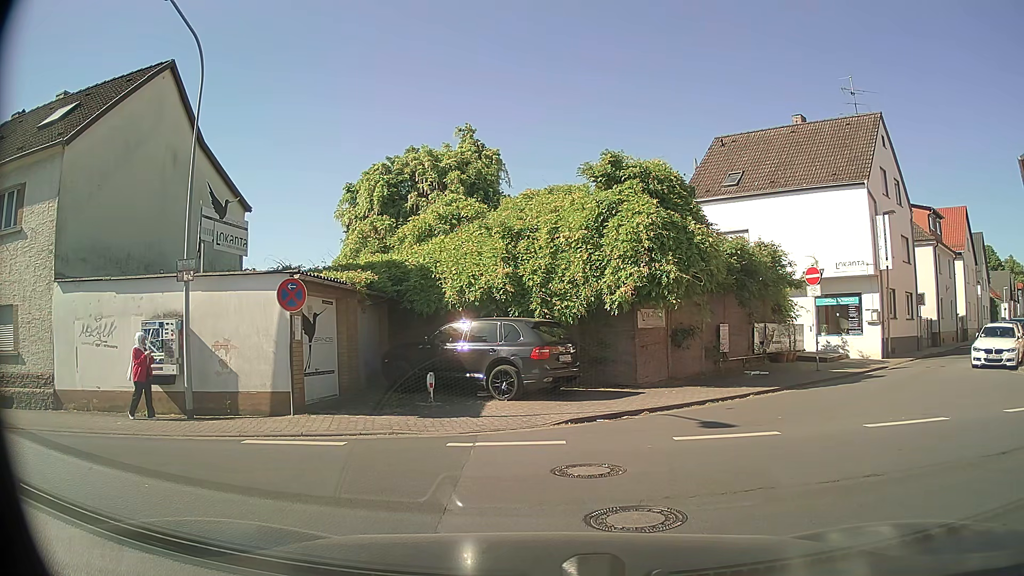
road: residential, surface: asphalt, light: Day
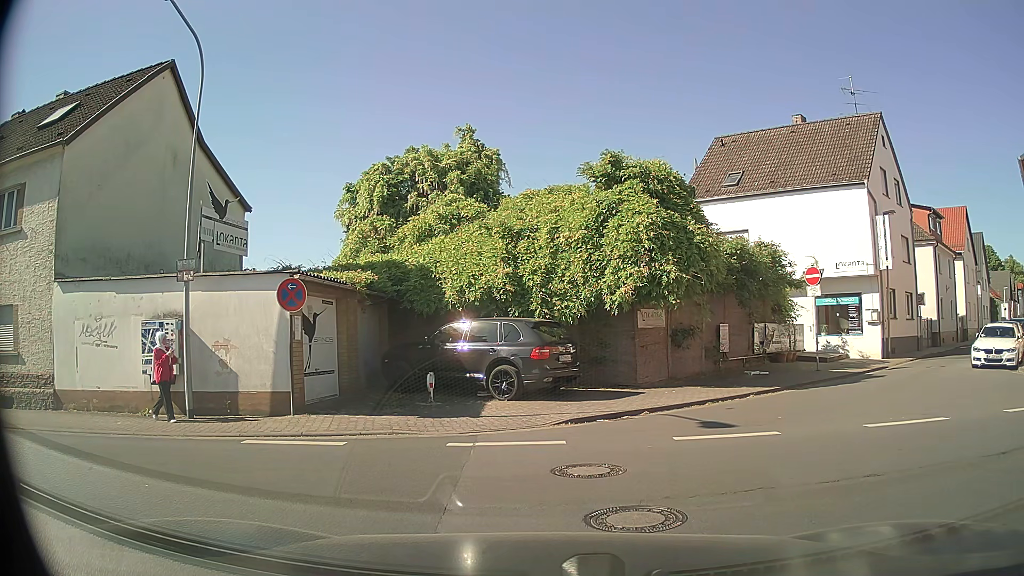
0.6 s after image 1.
(0.0, 0.0) m; 0°
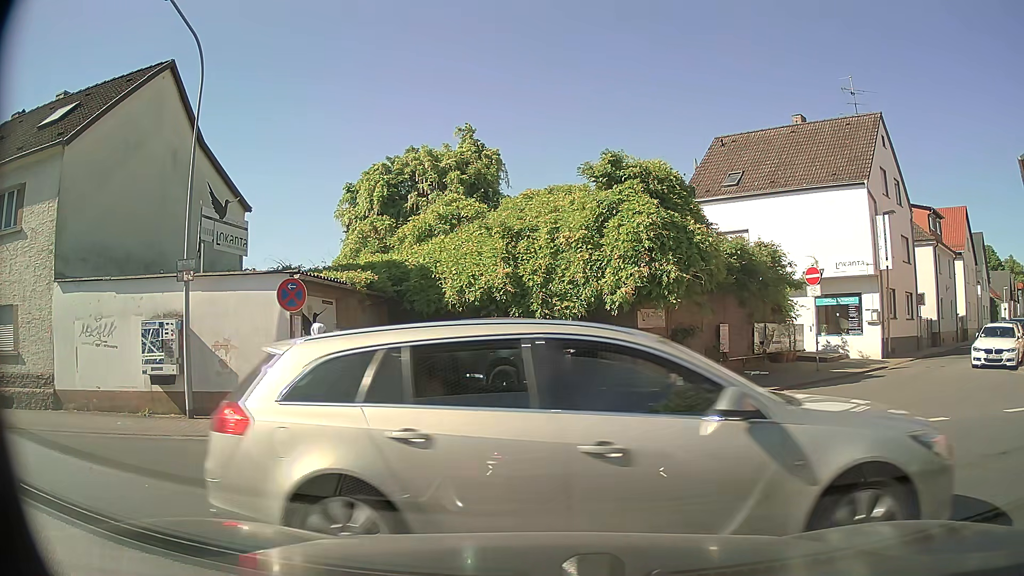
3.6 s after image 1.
(0.0, 0.0) m; 0°
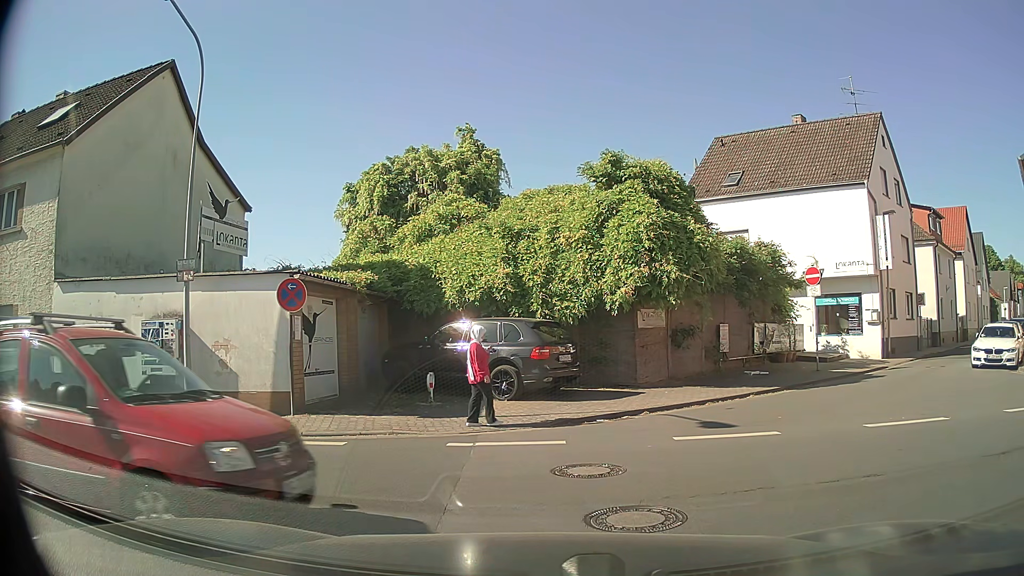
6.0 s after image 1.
(0.0, 0.0) m; 0°
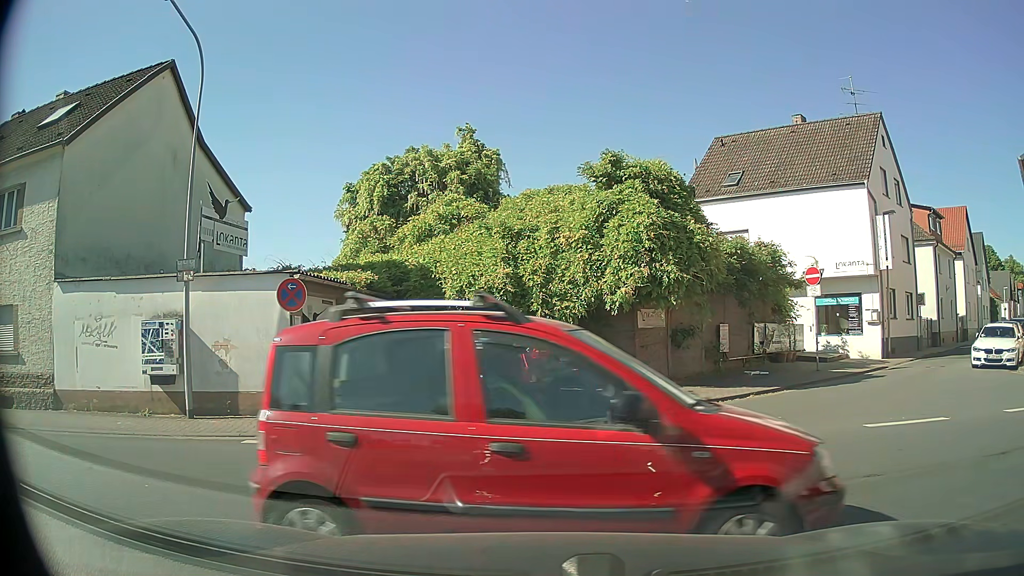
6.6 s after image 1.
(0.0, 0.0) m; 0°
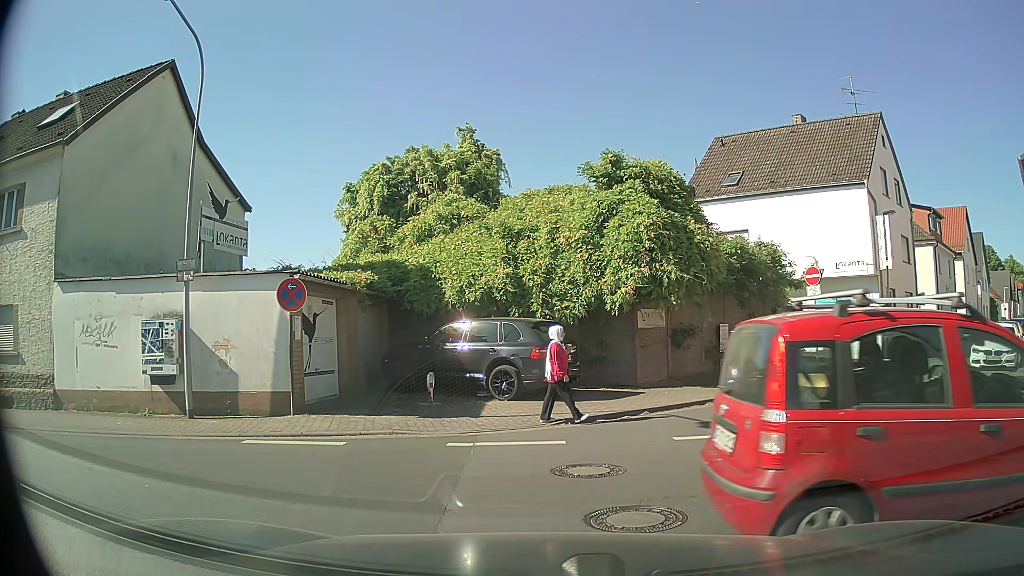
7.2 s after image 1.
(0.0, 0.0) m; 0°
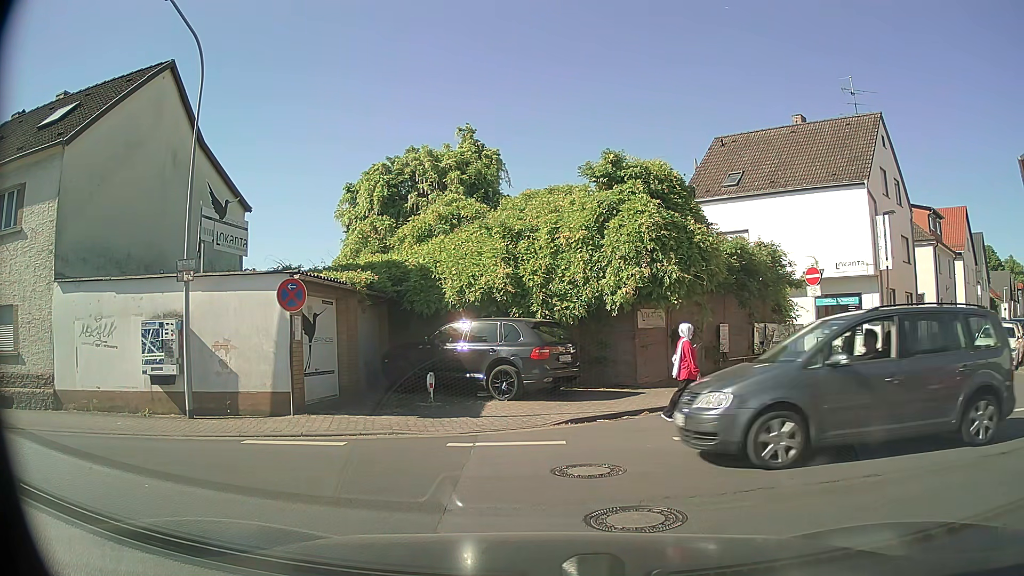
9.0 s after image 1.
(0.0, 0.0) m; 0°
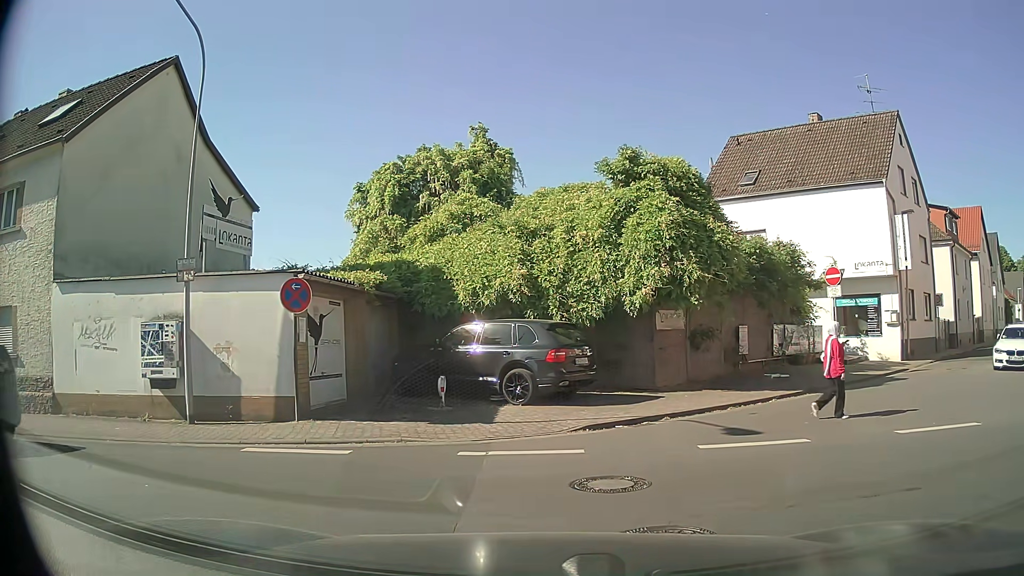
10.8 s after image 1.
(0.0, +0.6) m; 0°
